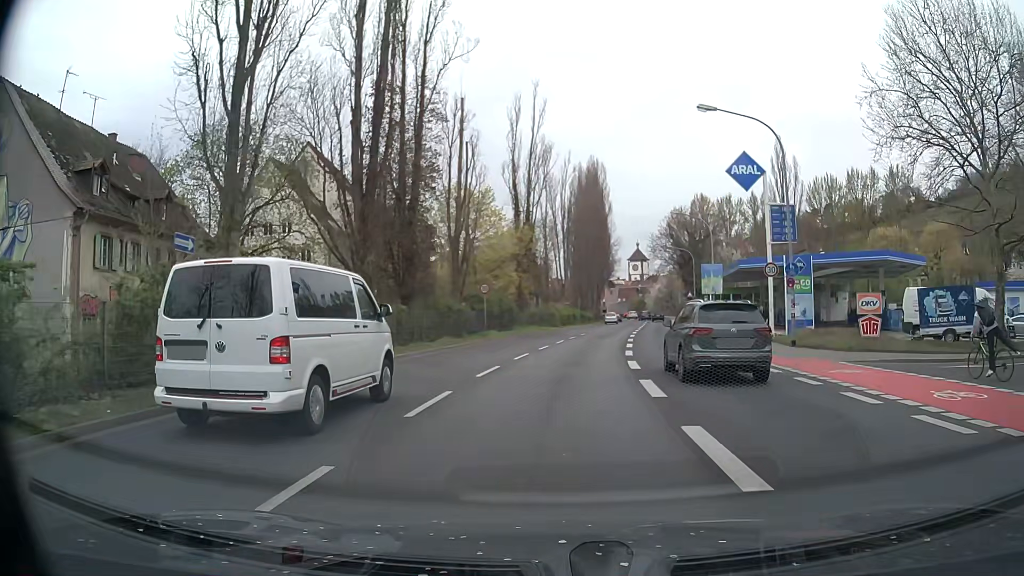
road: primary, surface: asphalt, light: Day
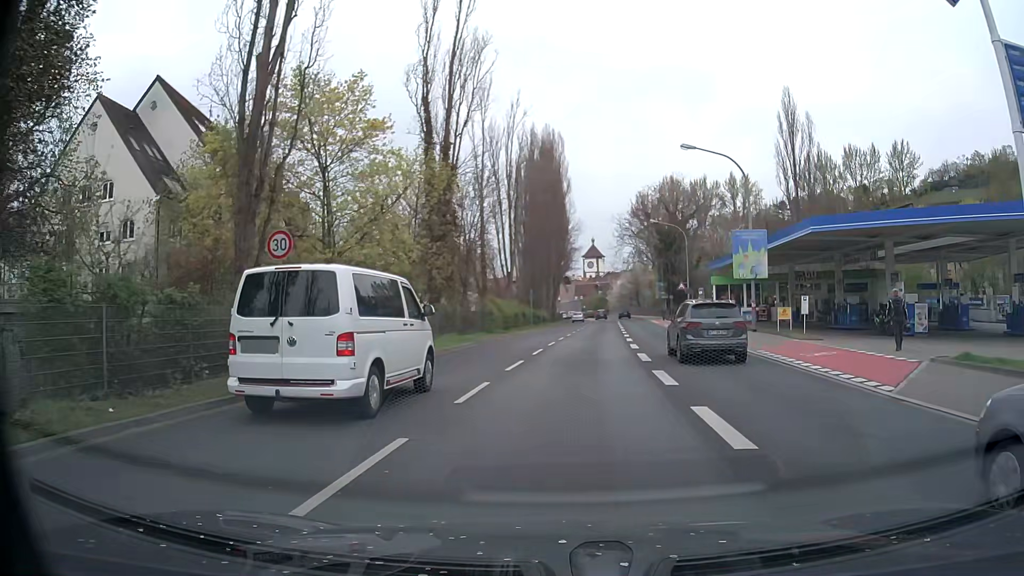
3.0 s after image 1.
(+0.8, +22.5) m; +3°
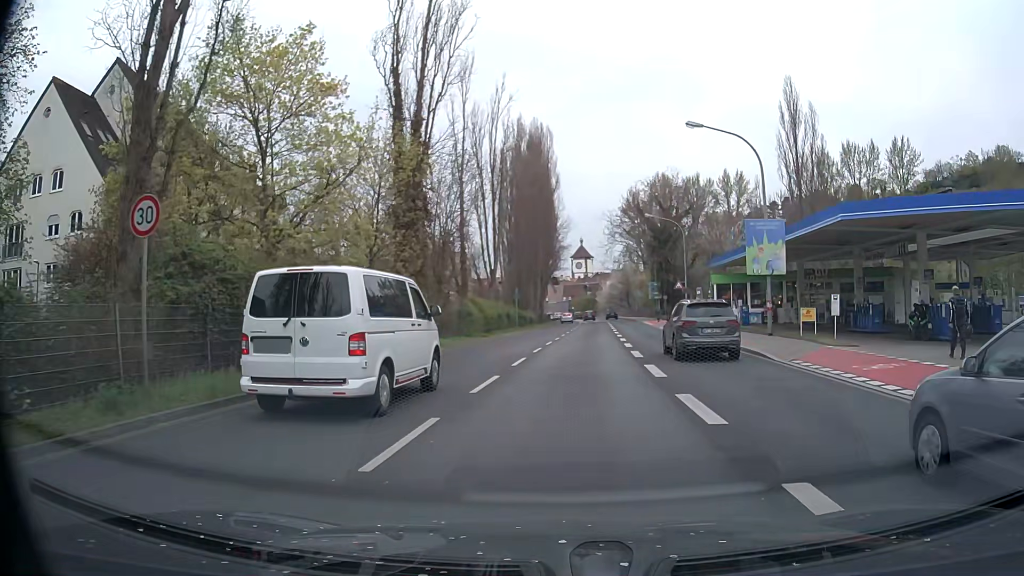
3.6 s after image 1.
(+0.1, +4.5) m; +1°
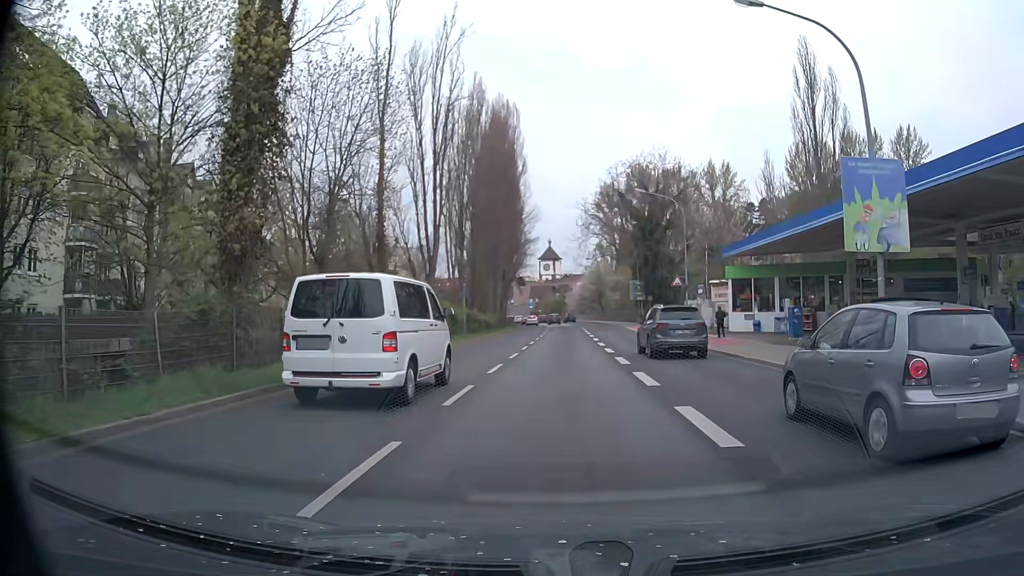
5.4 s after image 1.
(+0.5, +13.5) m; +3°
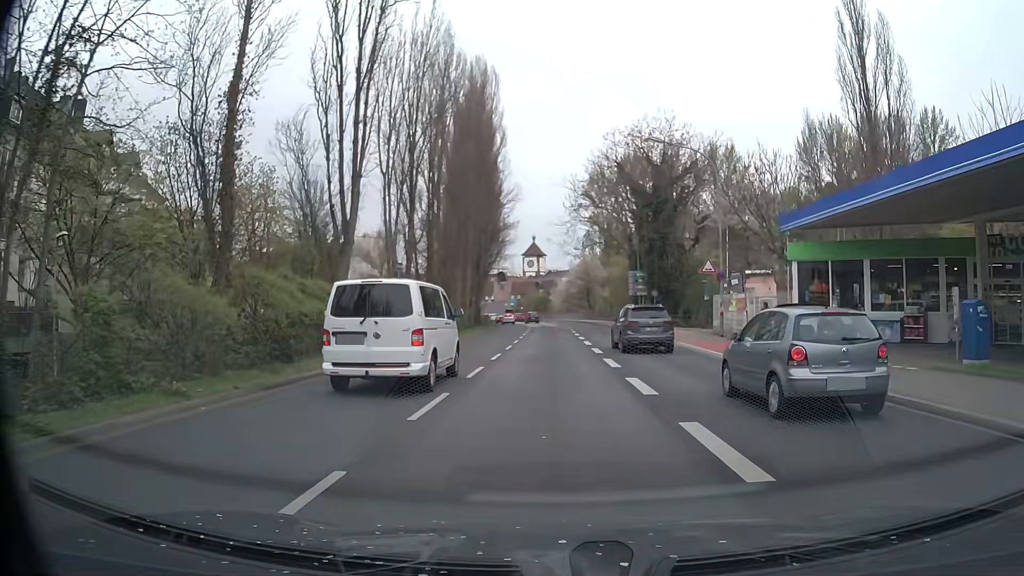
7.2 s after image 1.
(+0.3, +13.4) m; +2°
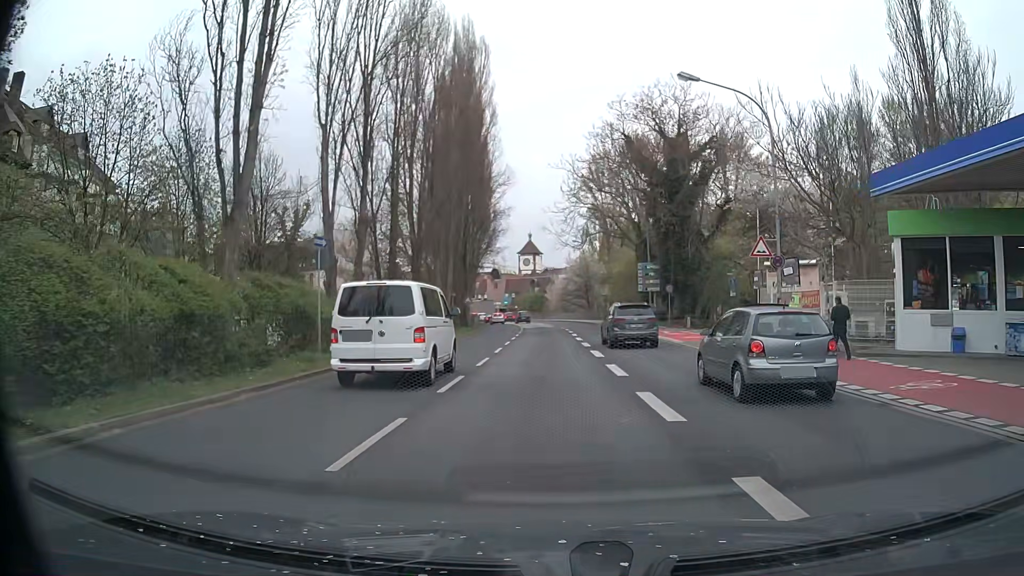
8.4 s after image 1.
(0.0, +9.0) m; +1°
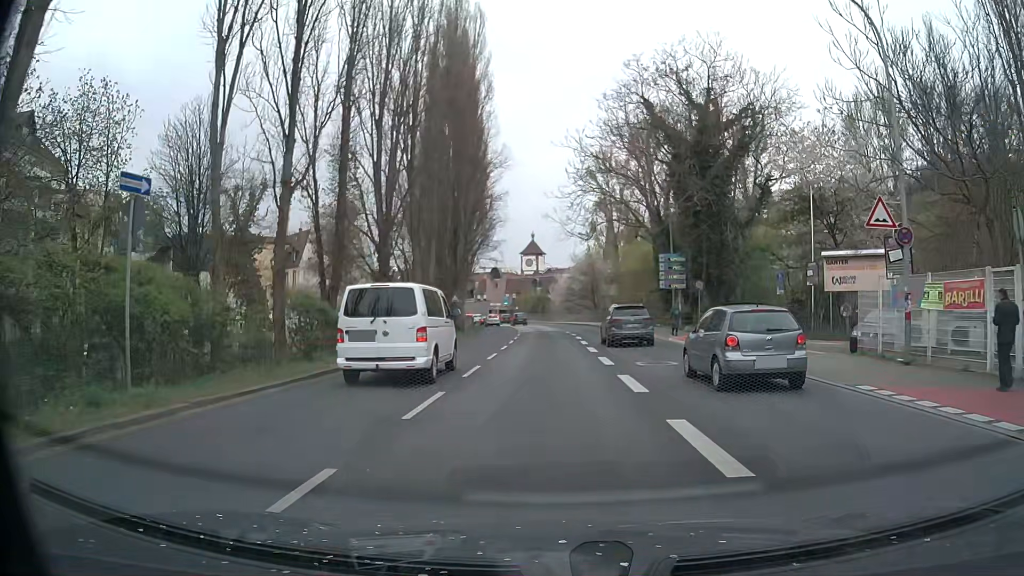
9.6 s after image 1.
(-0.1, +9.0) m; -1°
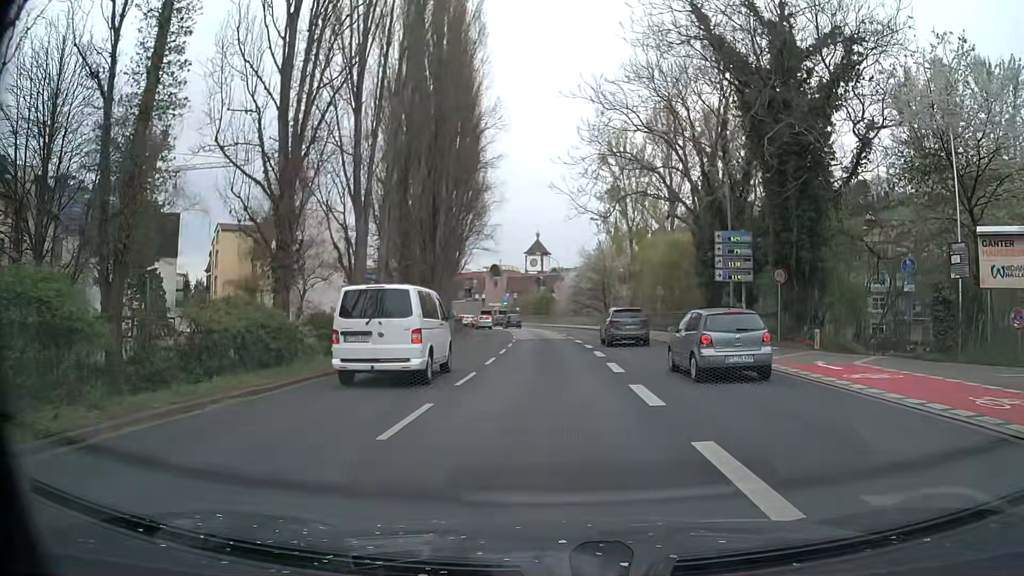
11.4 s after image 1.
(+0.1, +13.5) m; 0°
